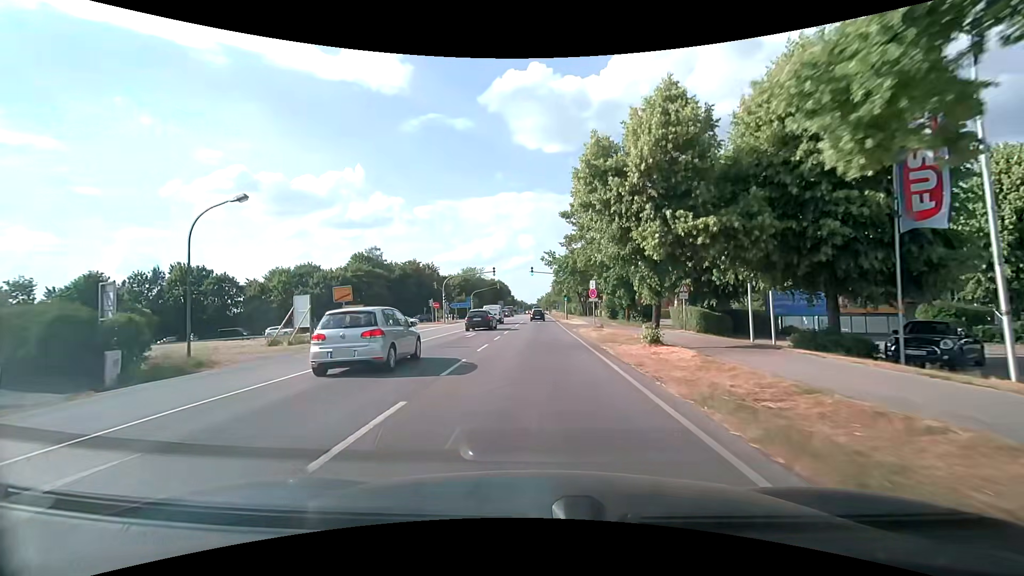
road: secondary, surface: asphalt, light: Day
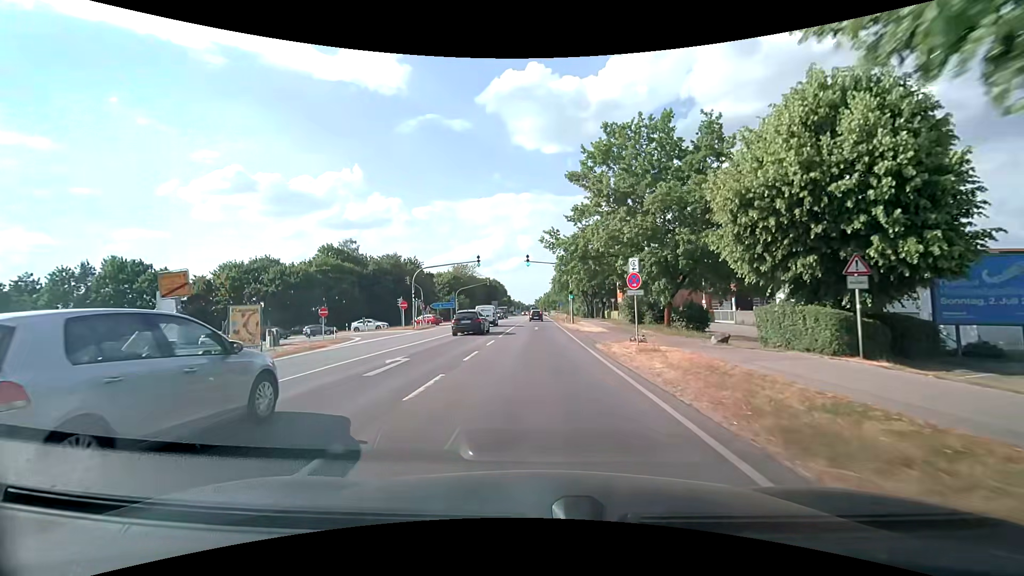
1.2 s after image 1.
(0.0, +14.7) m; -1°
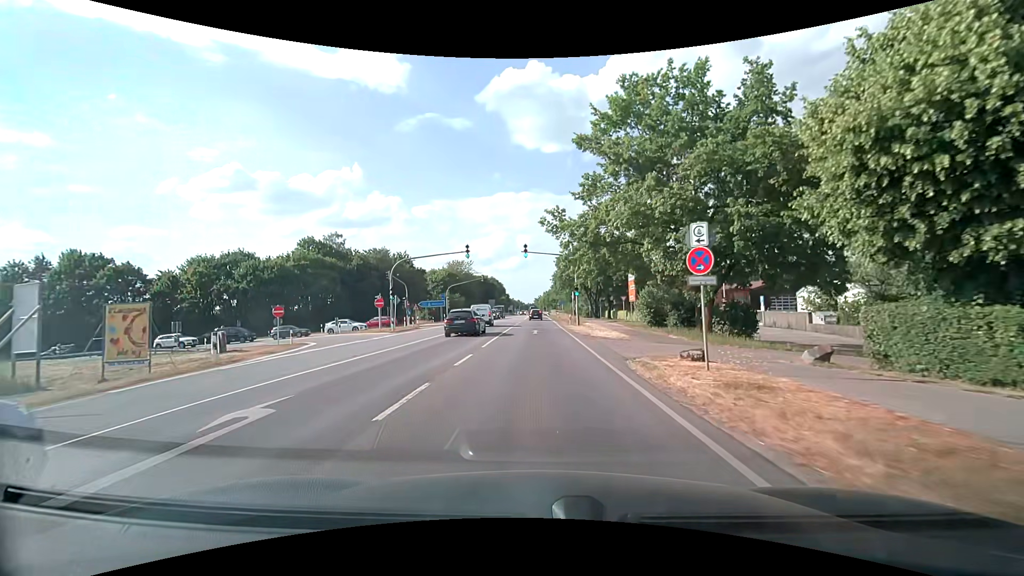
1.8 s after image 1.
(0.0, +7.4) m; +1°
(0, +10) (0, +20) (0, +30) (0, +40) (0, +50) (0, +60) (0, +70) (-1, +80) (-1, +90) (-1, +100) m
